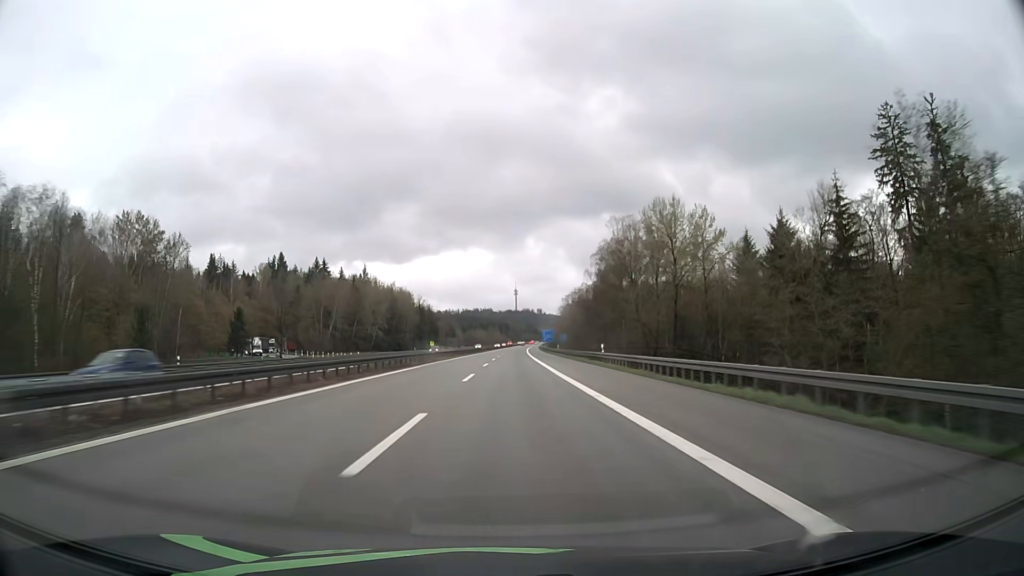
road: motorway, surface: asphalt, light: Day
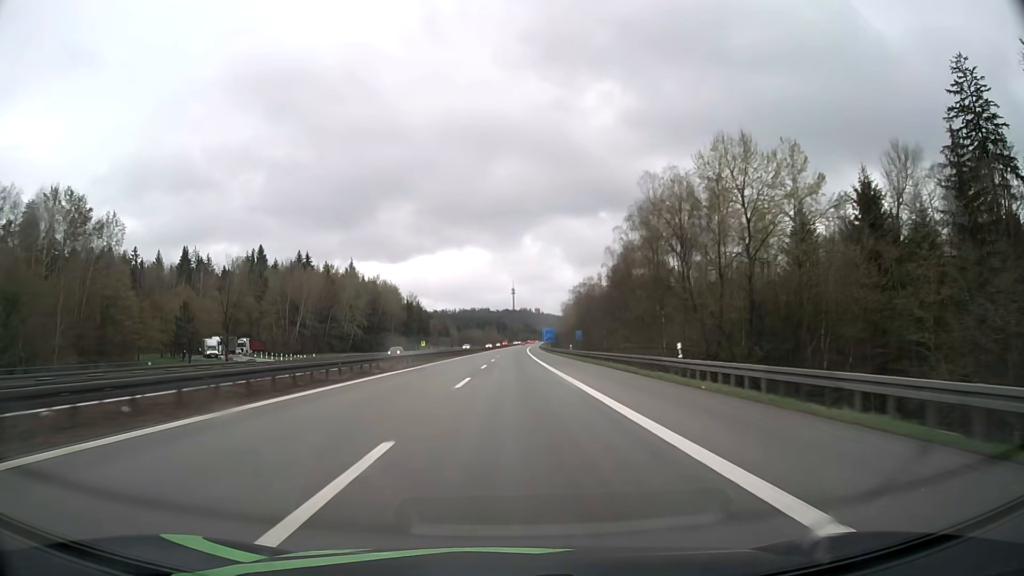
(0.0, +21.9) m; 0°
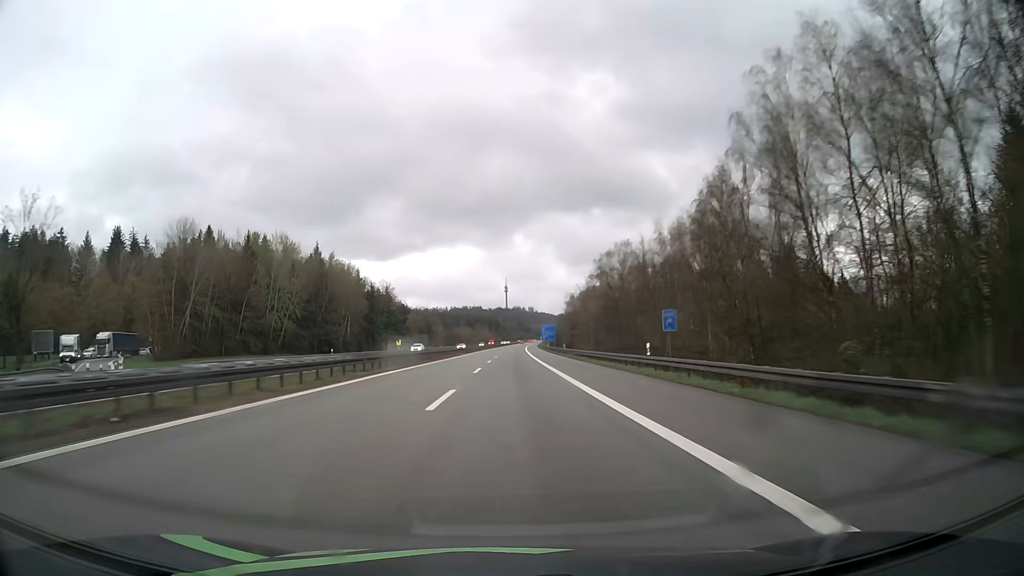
(+0.2, +43.5) m; +1°
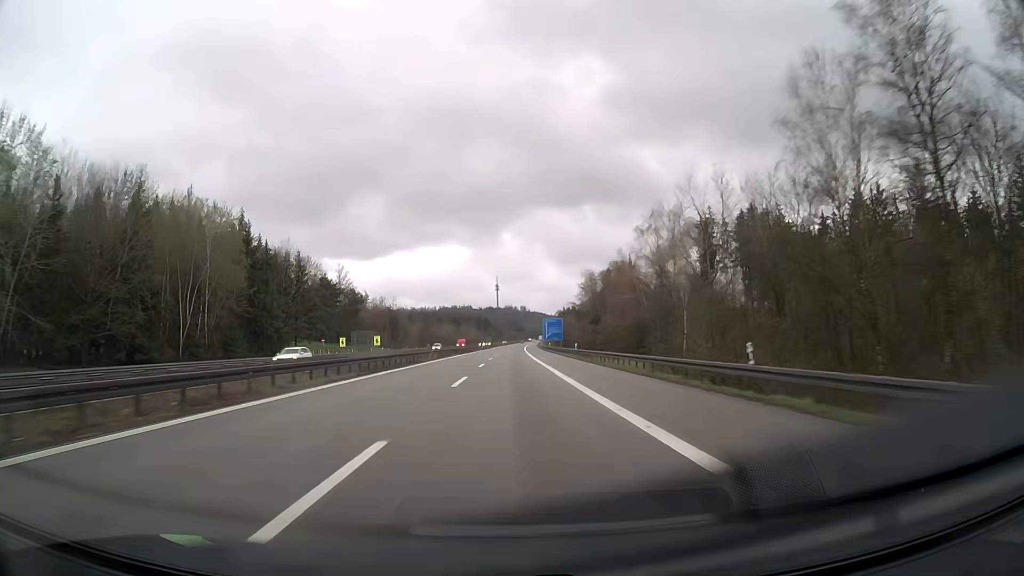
(+0.5, +64.6) m; +1°
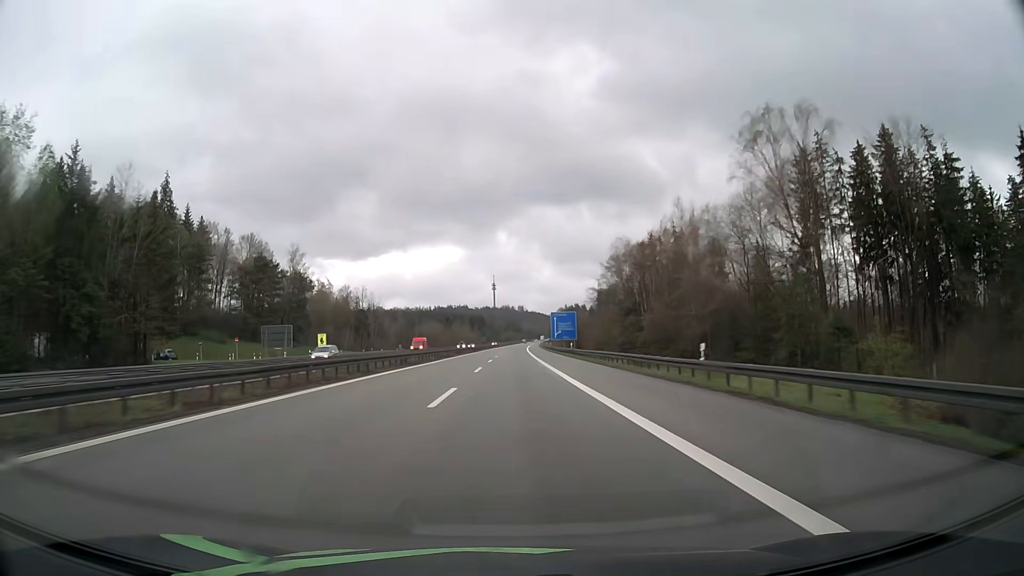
(+0.1, +42.7) m; 0°
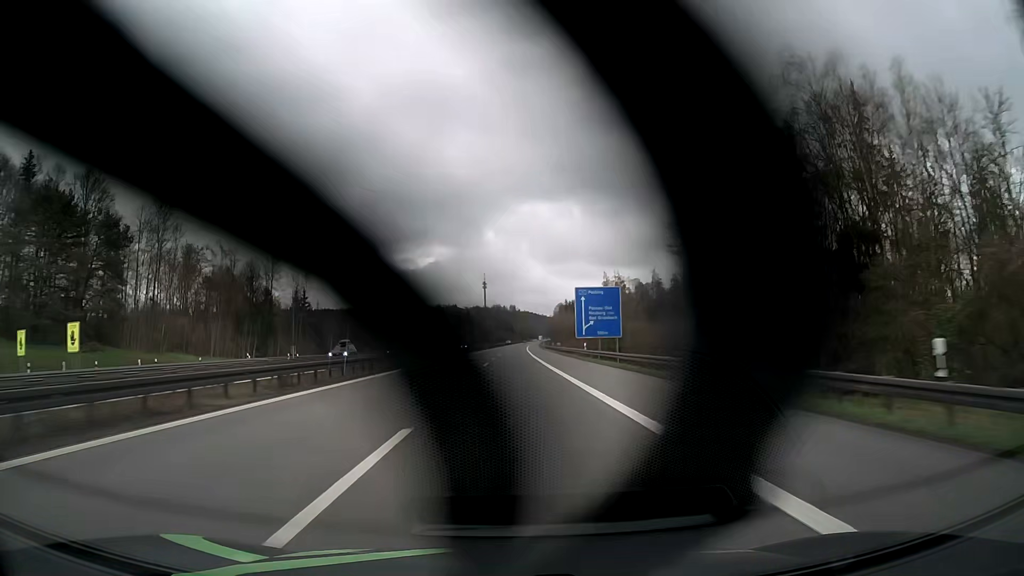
(+0.3, +63.6) m; +1°
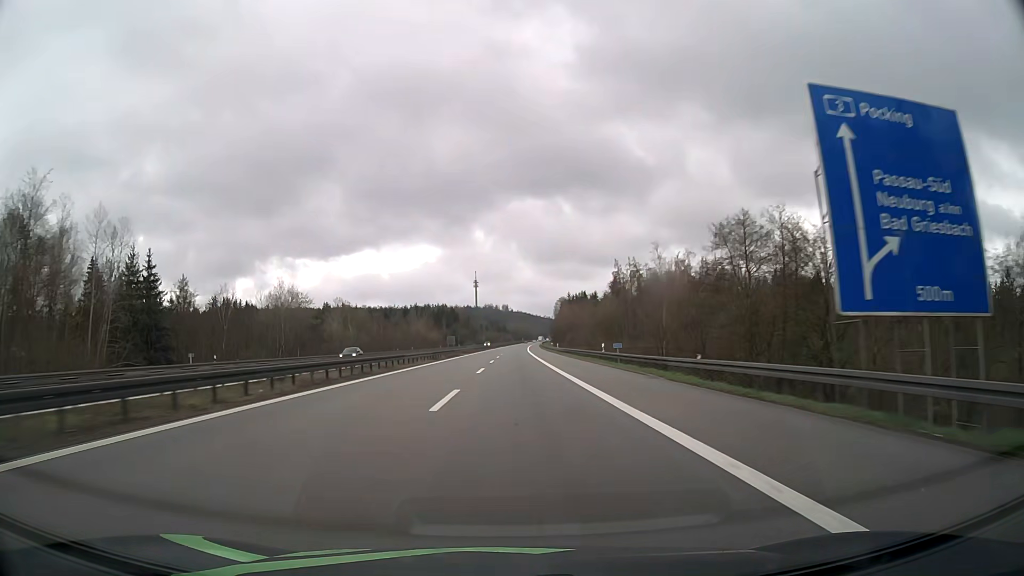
(+0.3, +63.1) m; +1°
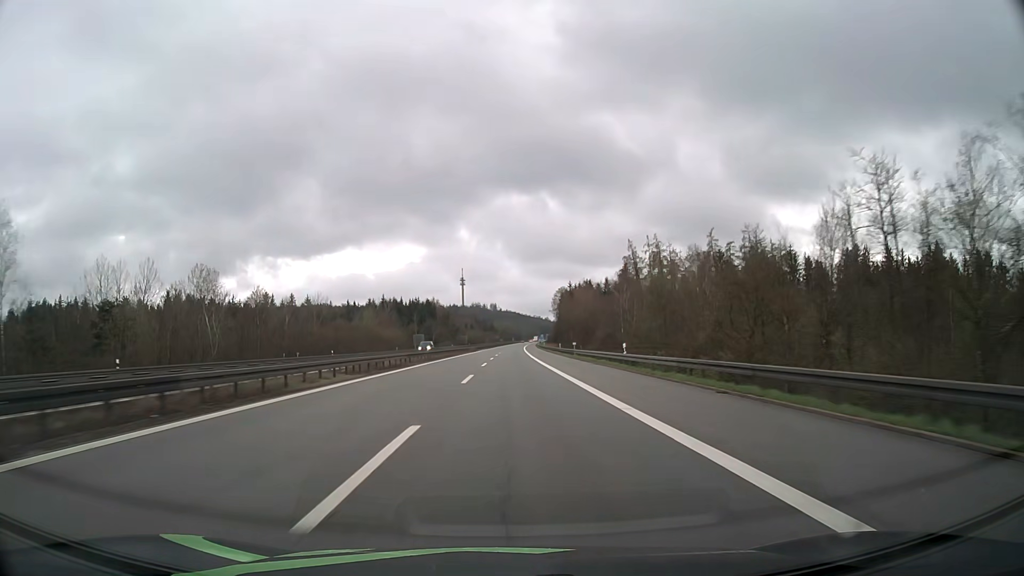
(+0.4, +62.7) m; +1°
(0, +10) (0, +20) (0, +30) (0, +40) (0, +50) (0, +60) (0, +70) (+1, +80) (+1, +90) (+1, +100) m
